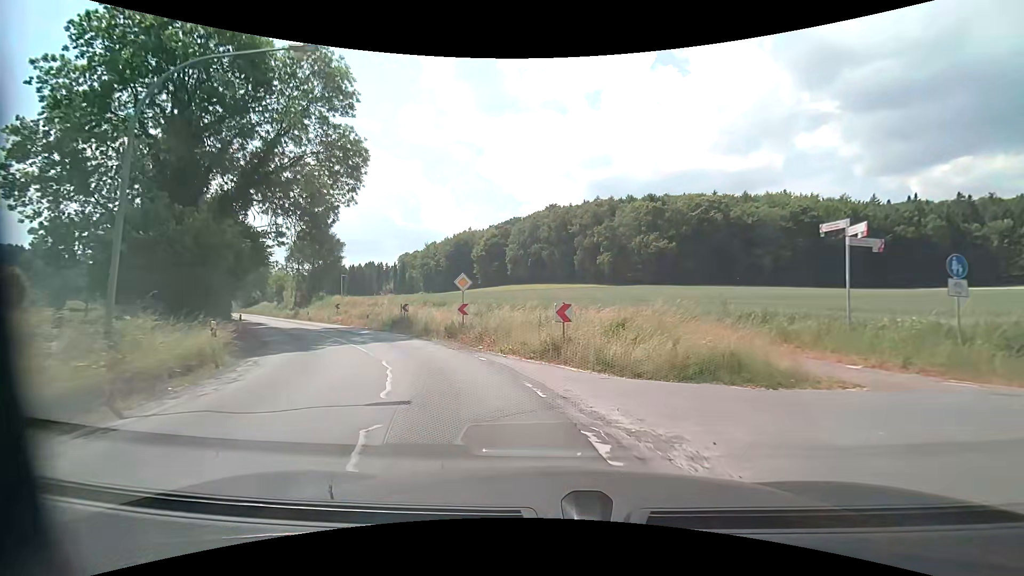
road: secondary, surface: asphalt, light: Day
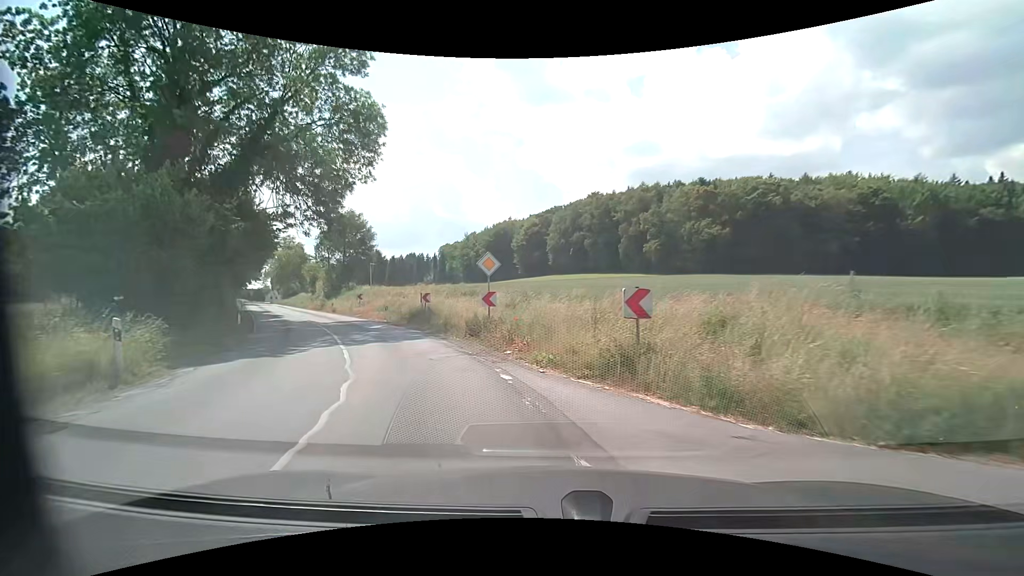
(-0.1, +5.2) m; -4°
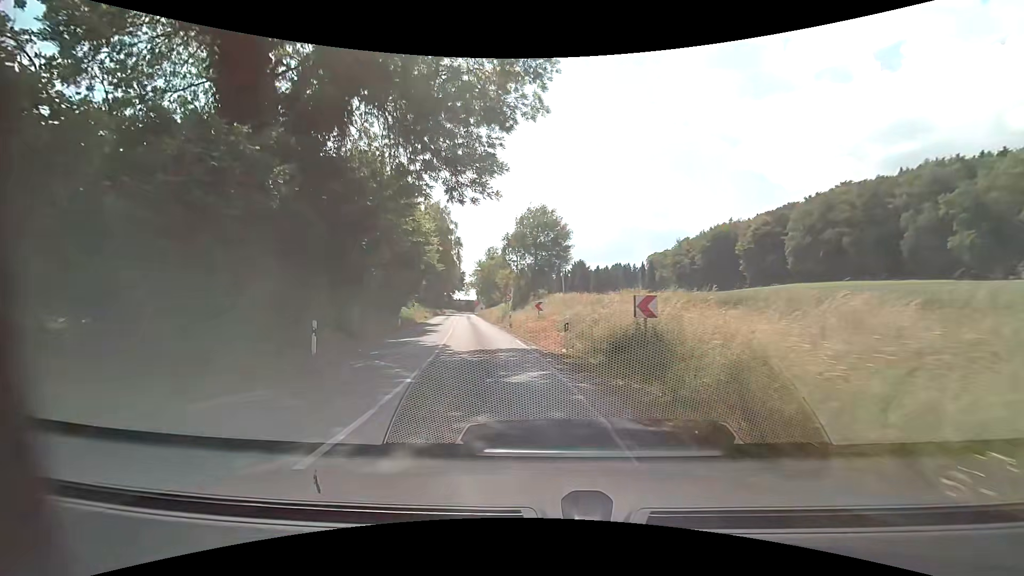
(-3.2, +14.4) m; -24°
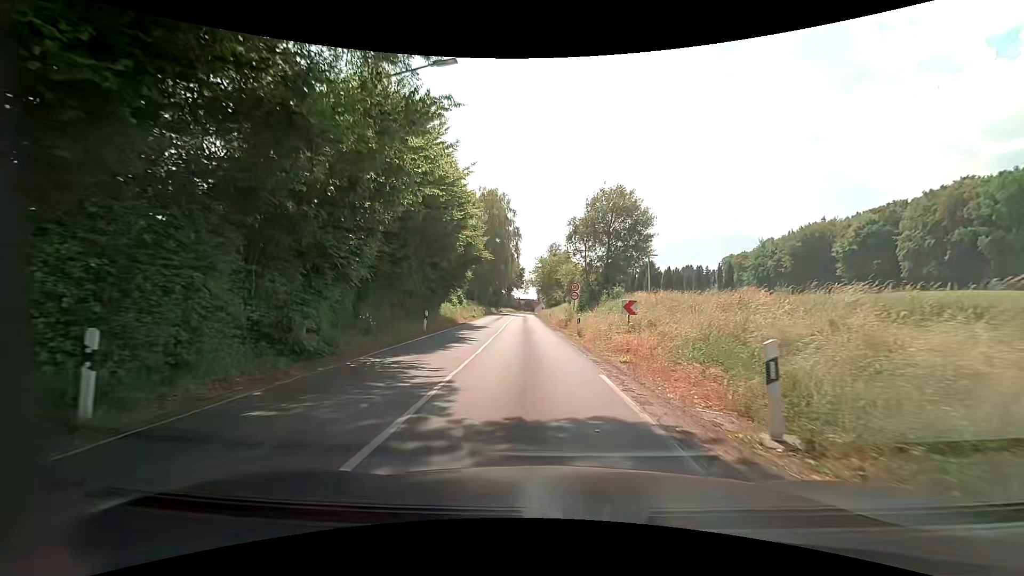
(-0.9, +10.1) m; -7°
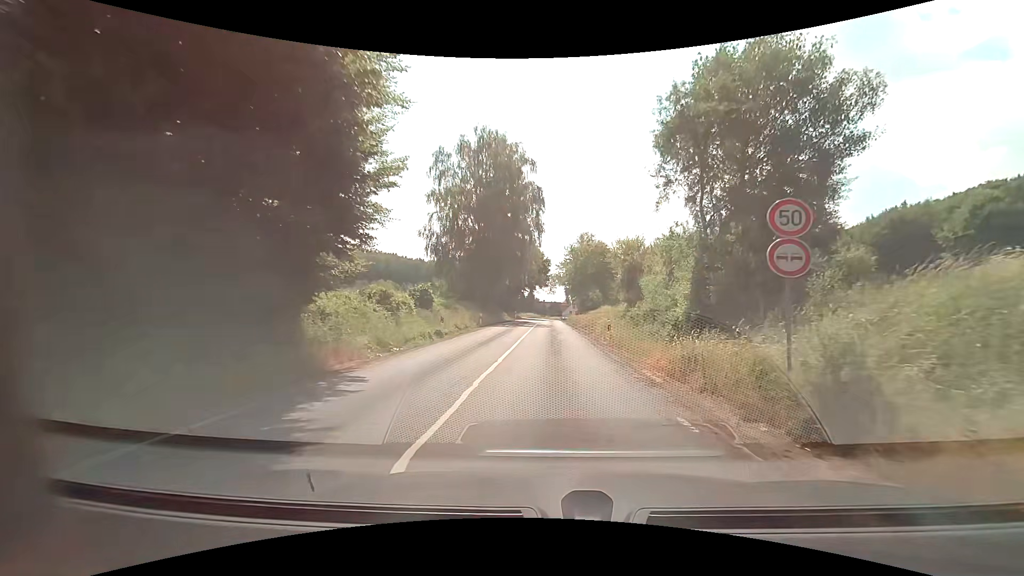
(-1.0, +27.7) m; -3°
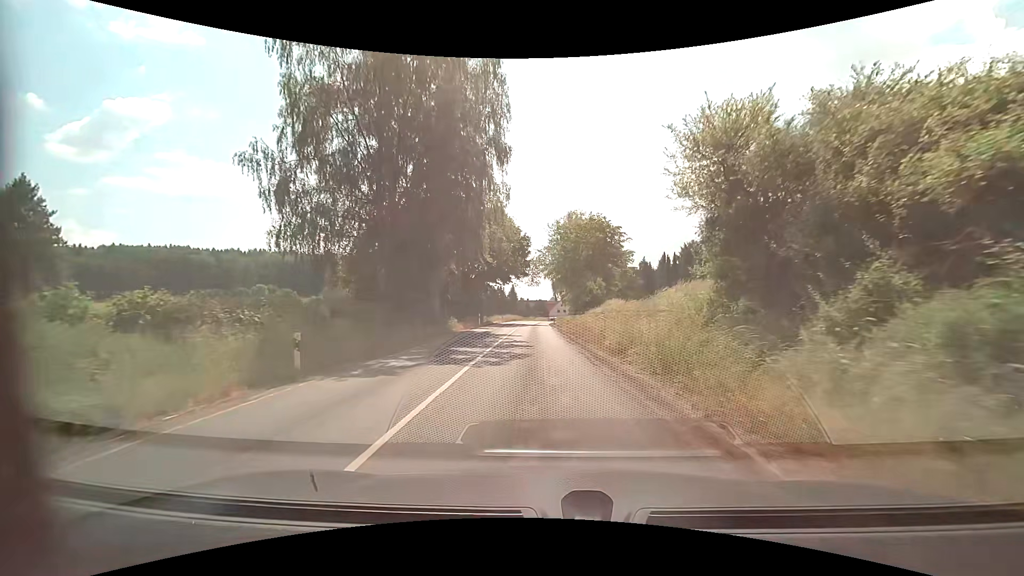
(+0.7, +26.2) m; +2°
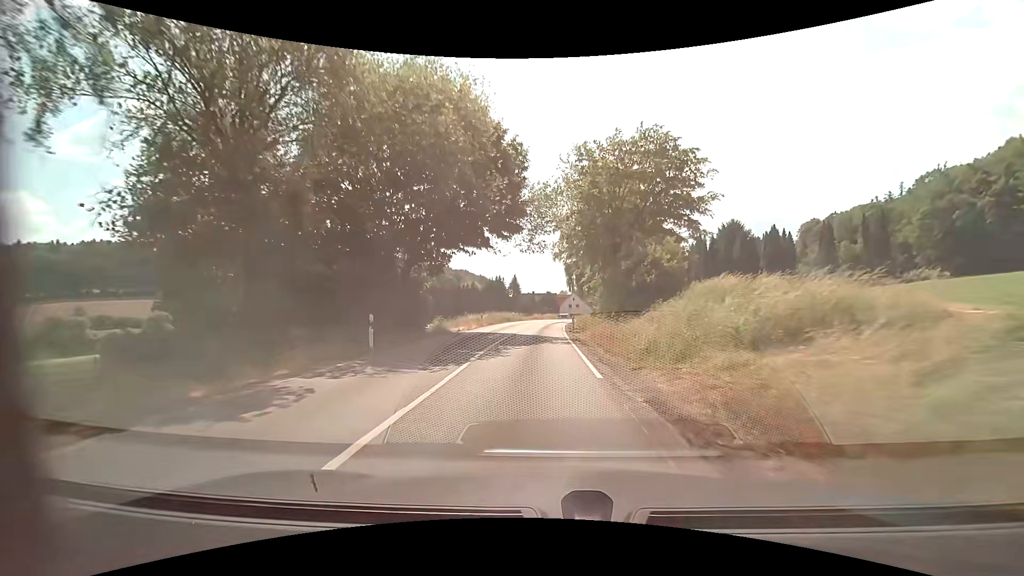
(-0.1, +31.4) m; -1°
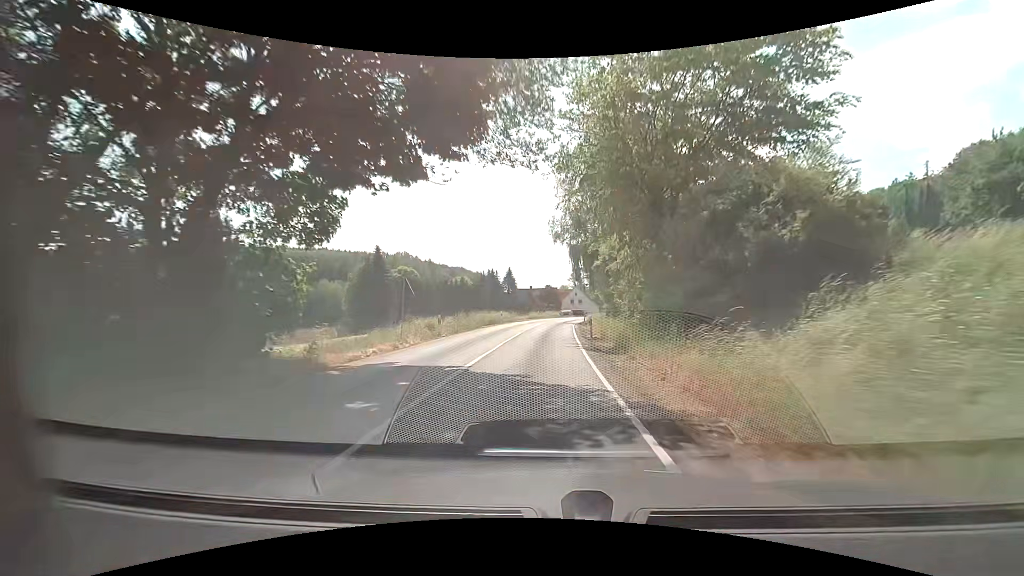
(+0.2, +16.4) m; 0°
(0, +10) (0, +20) (0, +30) (+1, +40) (+2, +50) (+3, +60) (+4, +70) (+6, +80) (+8, +89) (+10, +99) m
